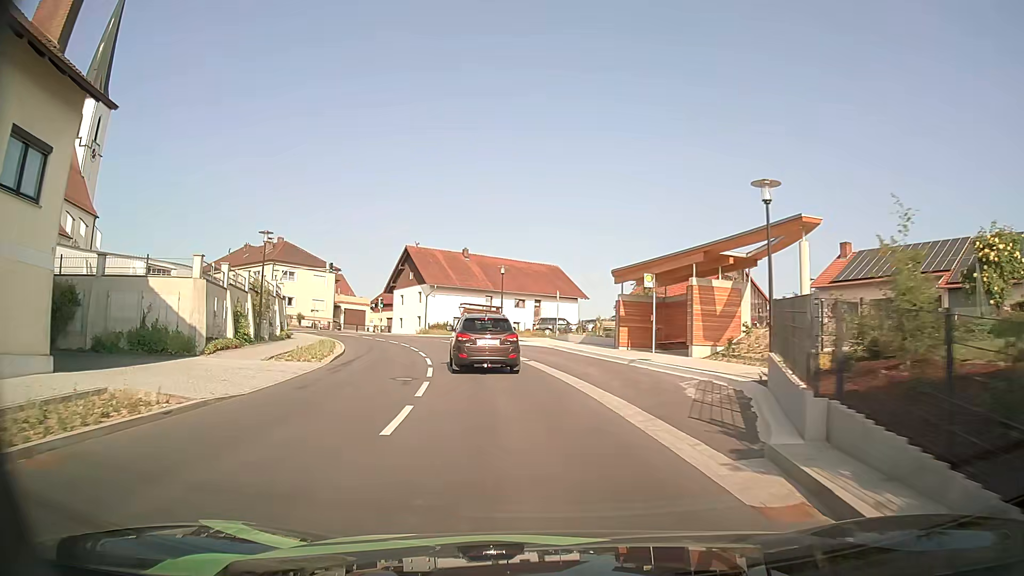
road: secondary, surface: asphalt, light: Day
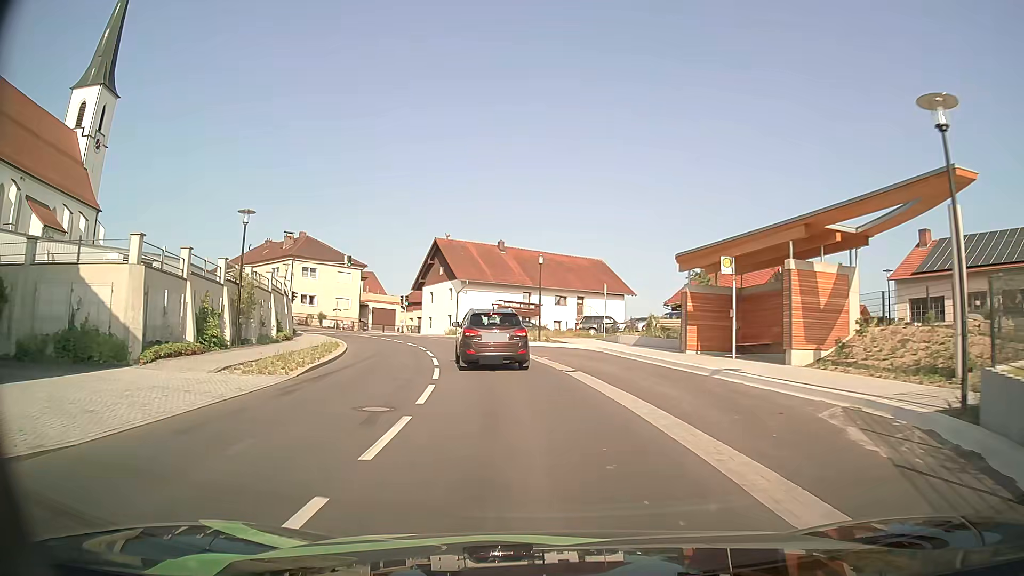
(-0.3, +6.5) m; -4°
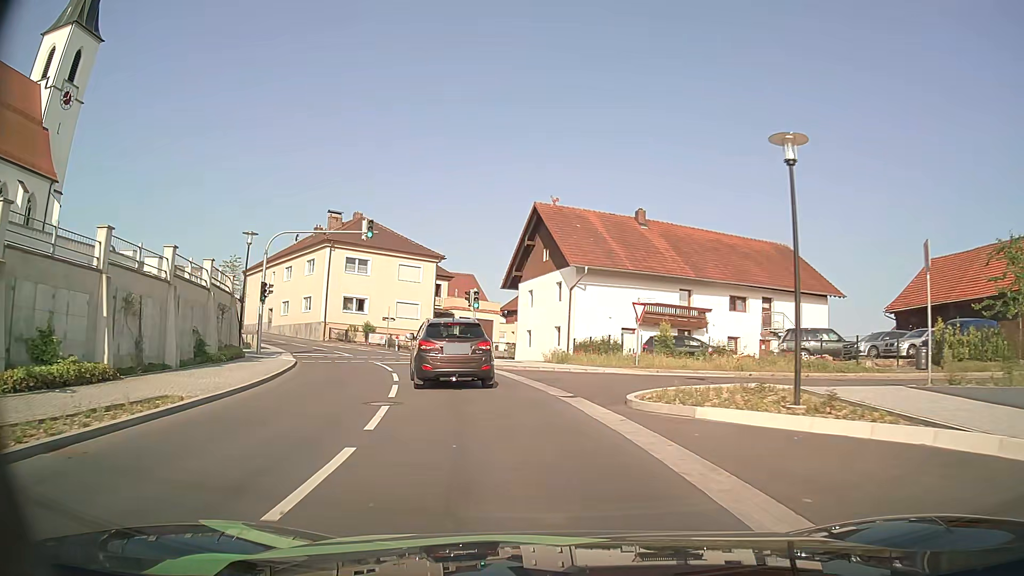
(-2.4, +24.8) m; -12°
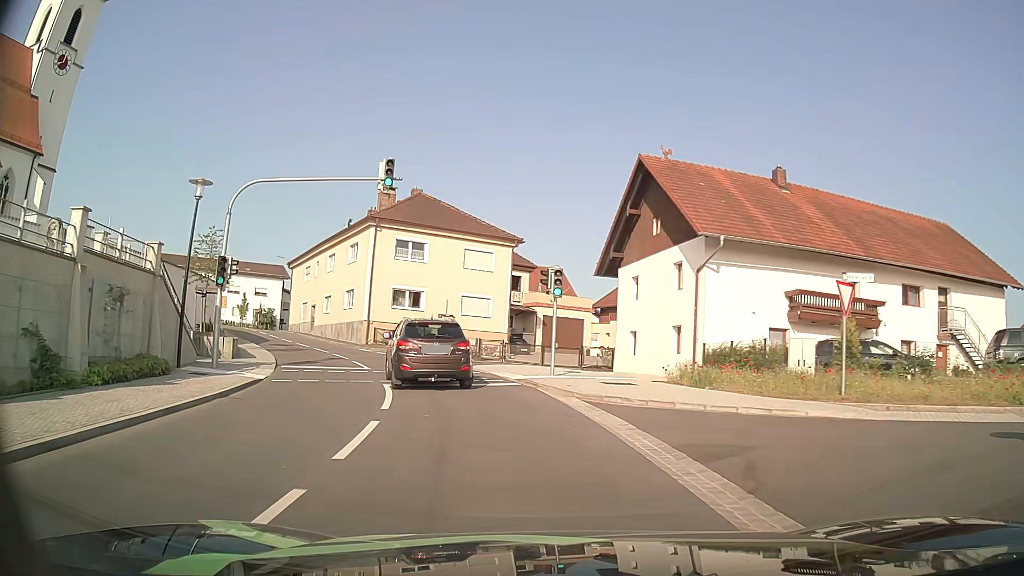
(-0.7, +11.4) m; -7°
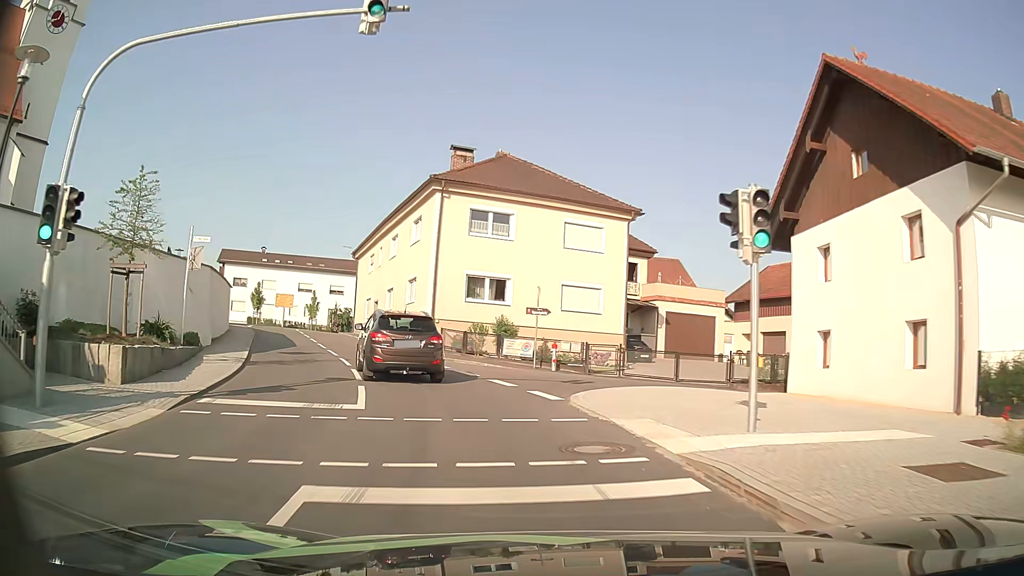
(-0.9, +11.3) m; -9°
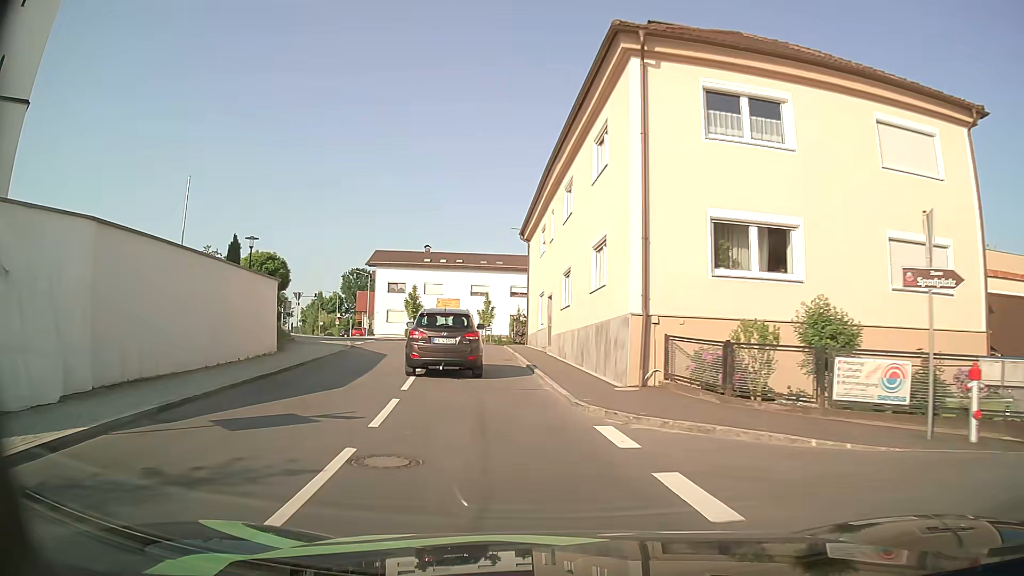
(-2.5, +16.3) m; -18°
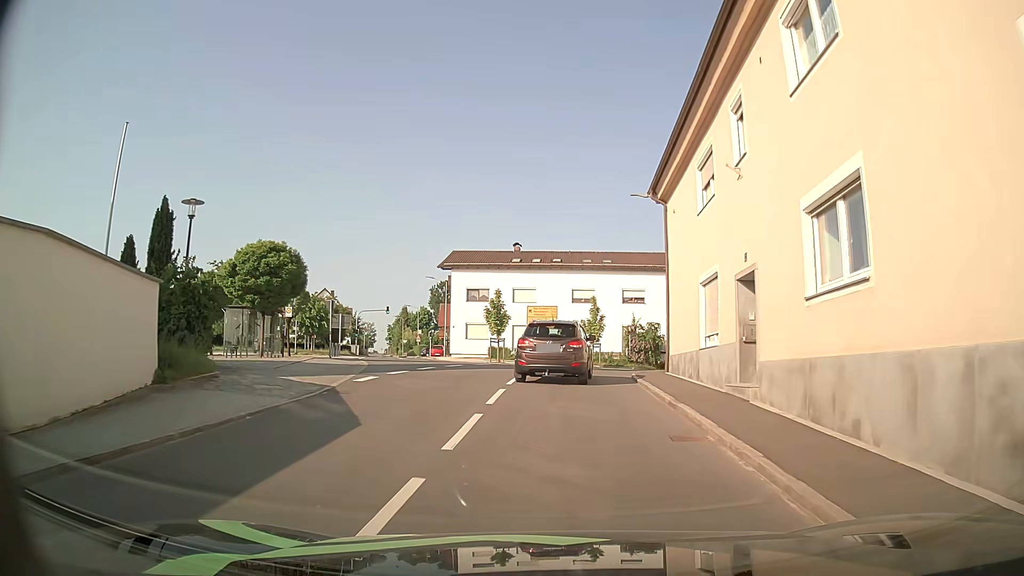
(-1.6, +15.0) m; -10°
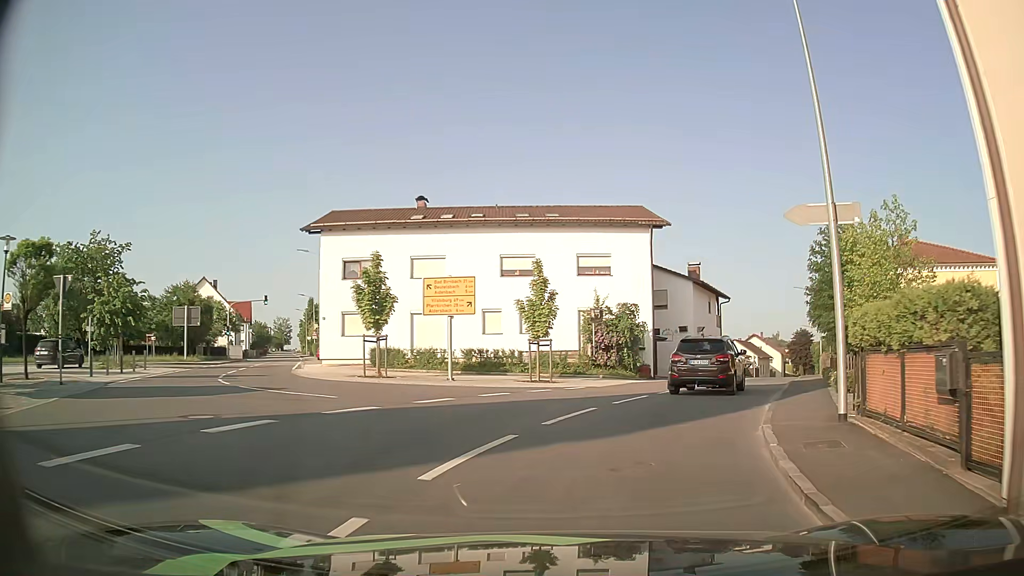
(+0.7, +19.4) m; +7°
(+1, +10) (+4, +19) (+8, +29) (+12, +38) (+16, +47) (+20, +56) (+23, +66) (+27, +75) (+31, +84) (+35, +93) m
